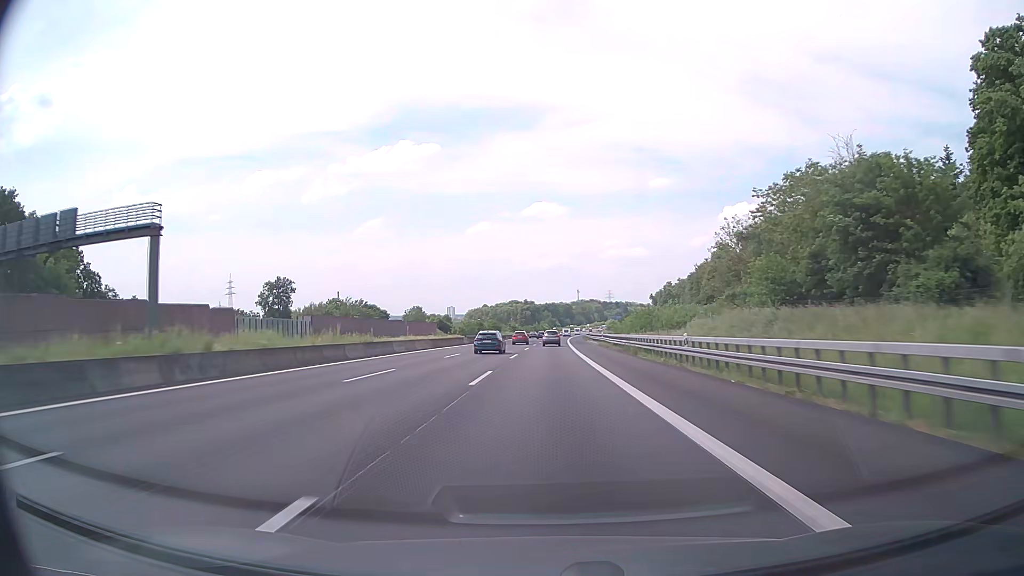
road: motorway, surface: asphalt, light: Day
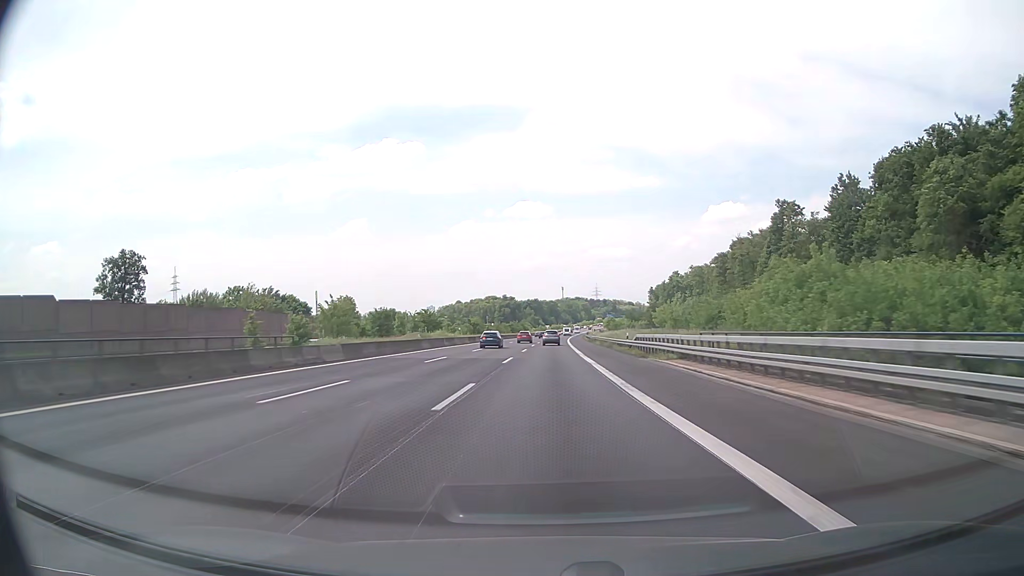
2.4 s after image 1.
(+0.9, +77.3) m; +1°
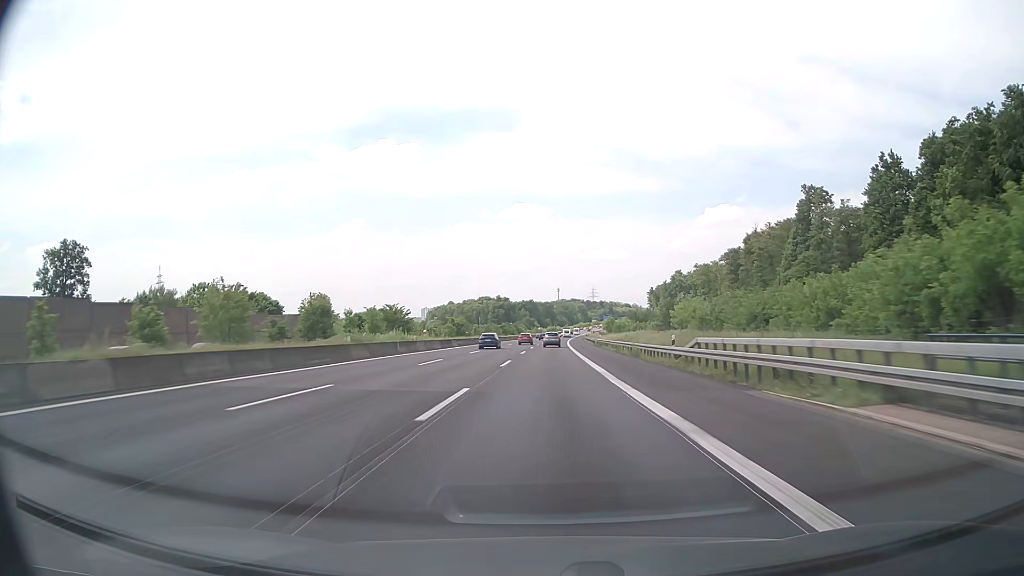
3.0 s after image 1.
(0.0, +19.3) m; 0°
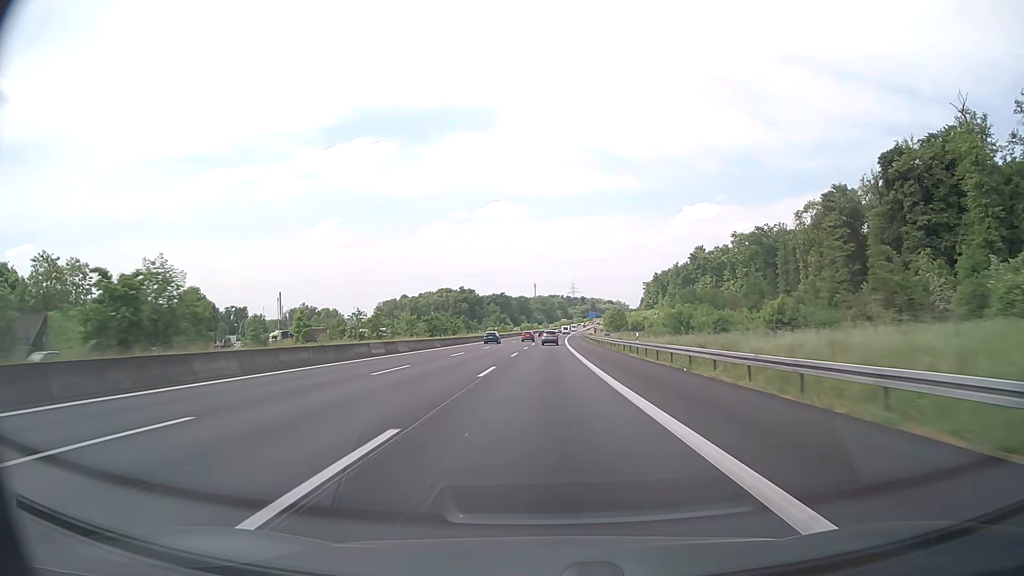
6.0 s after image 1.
(+1.6, +96.6) m; +2°
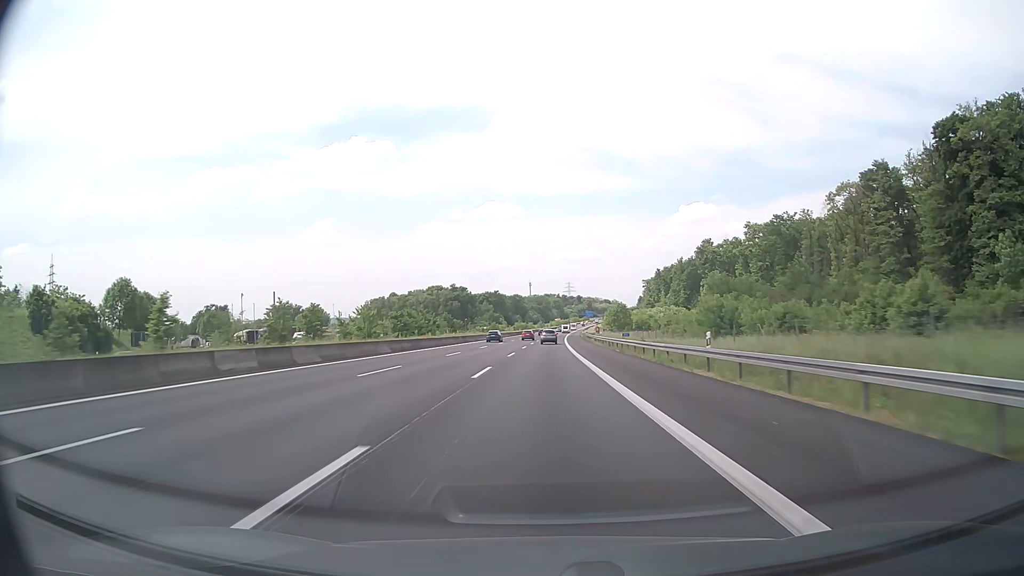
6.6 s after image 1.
(+0.1, +19.3) m; 0°
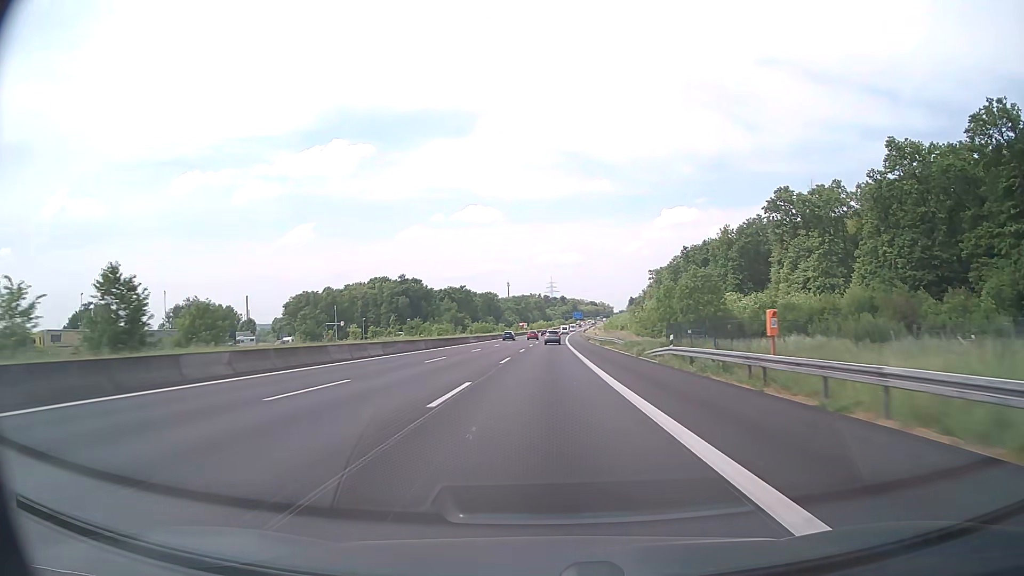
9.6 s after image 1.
(+1.3, +96.7) m; +2°
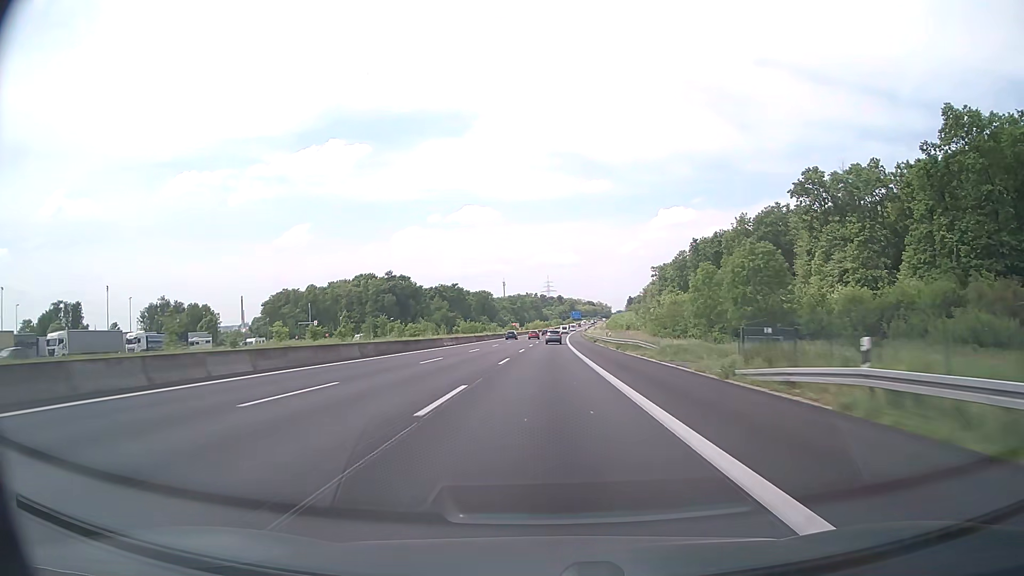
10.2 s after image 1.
(+0.1, +19.3) m; 0°
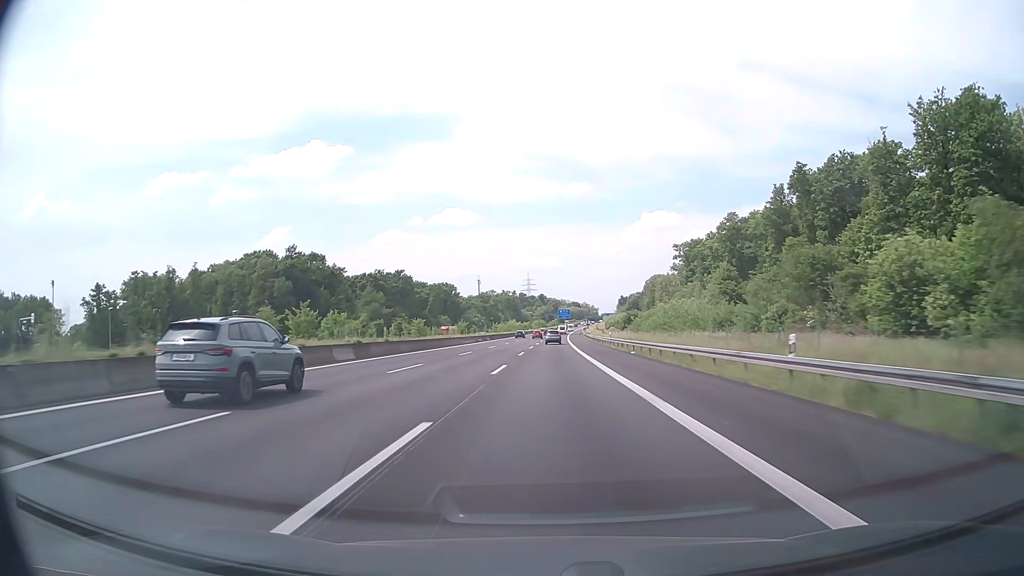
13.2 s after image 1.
(+1.2, +96.6) m; +2°
(0, +10) (0, +20) (0, +30) (0, +40) (0, +50) (+1, +60) (+1, +70) (+1, +80) (+1, +90) (+2, +100) m
